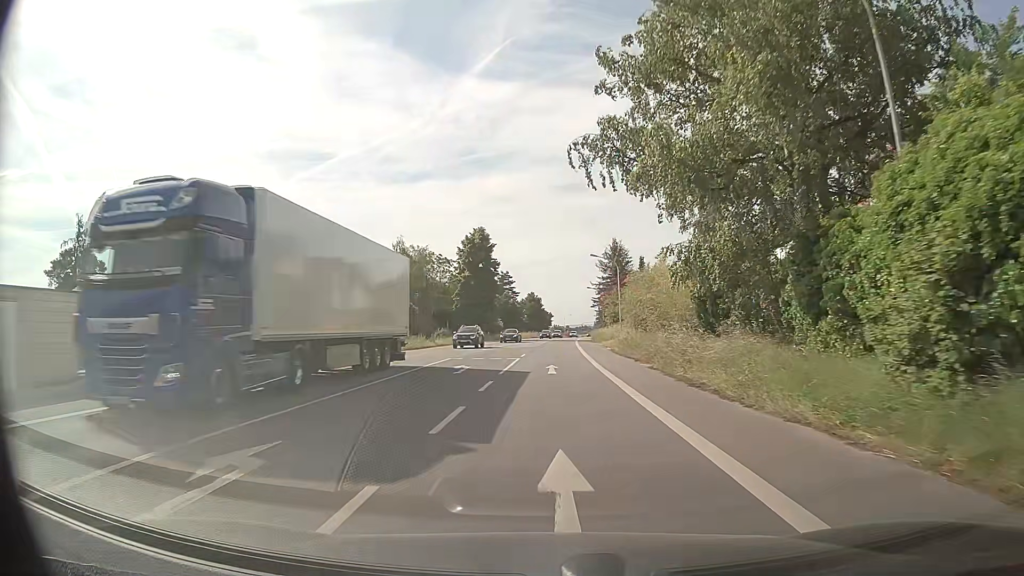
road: primary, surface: asphalt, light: Day
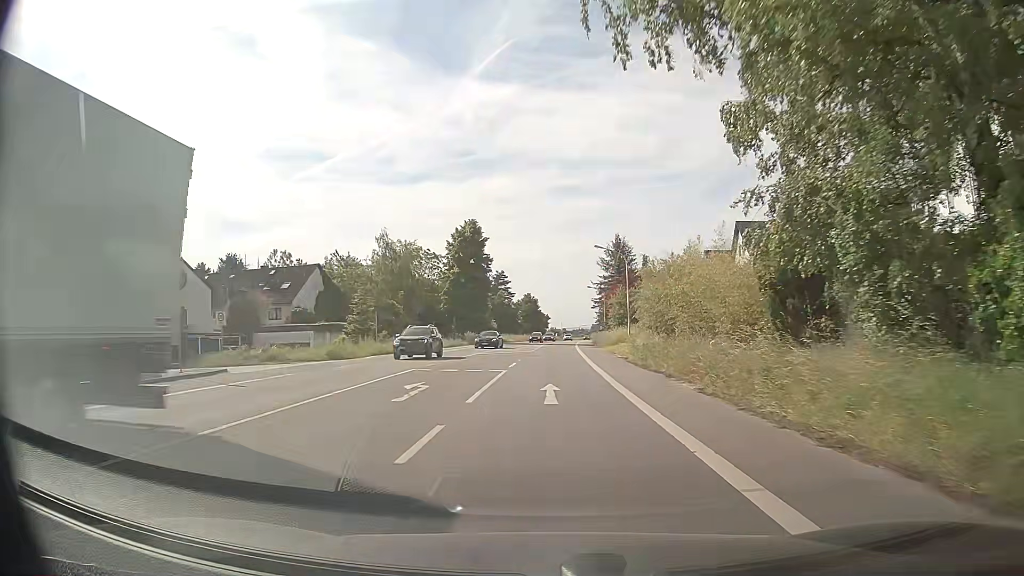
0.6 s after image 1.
(0.0, +8.0) m; +1°
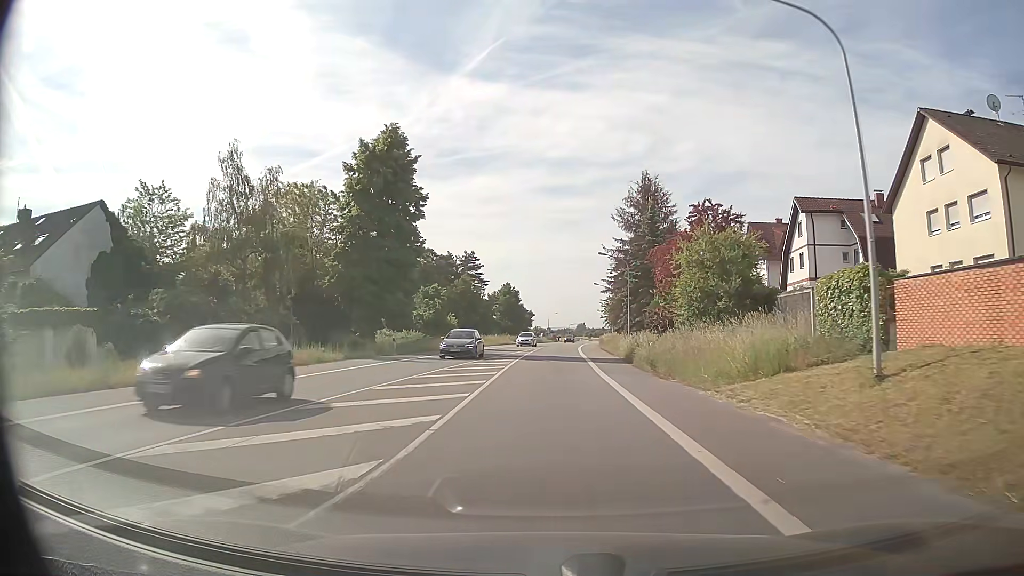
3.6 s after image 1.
(-0.1, +39.6) m; 0°
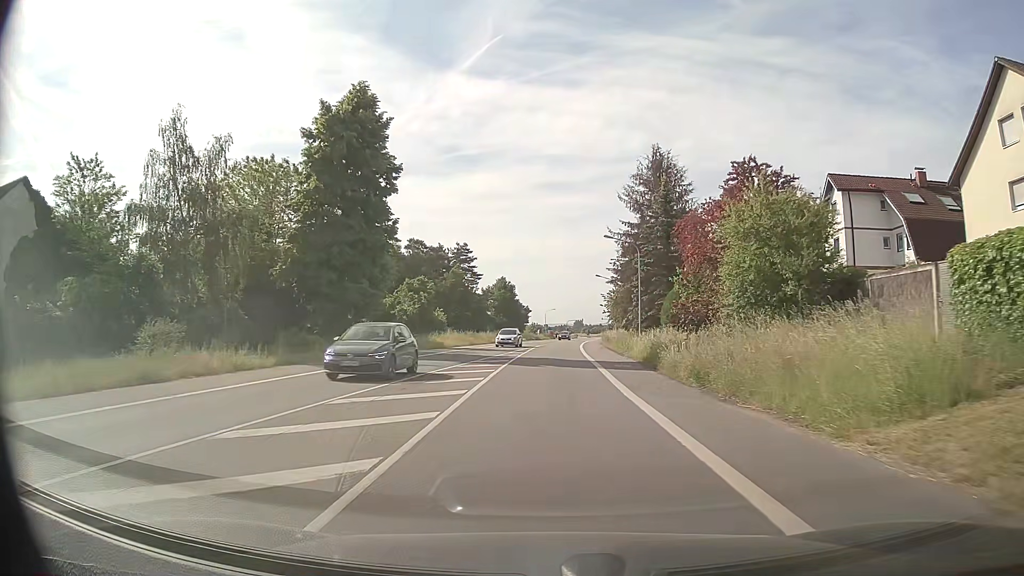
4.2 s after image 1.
(0.0, +7.7) m; 0°
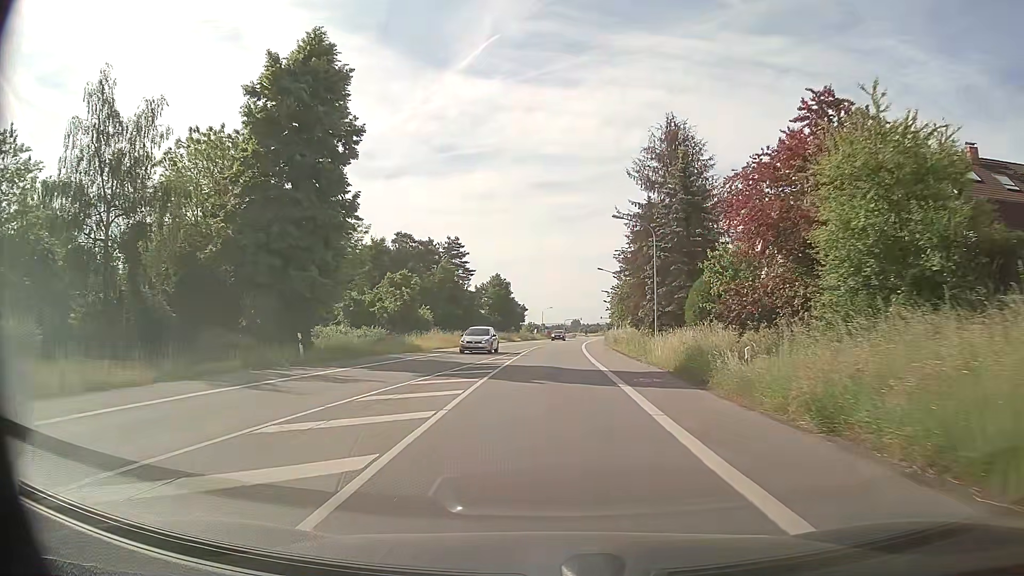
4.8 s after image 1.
(0.0, +7.7) m; 0°
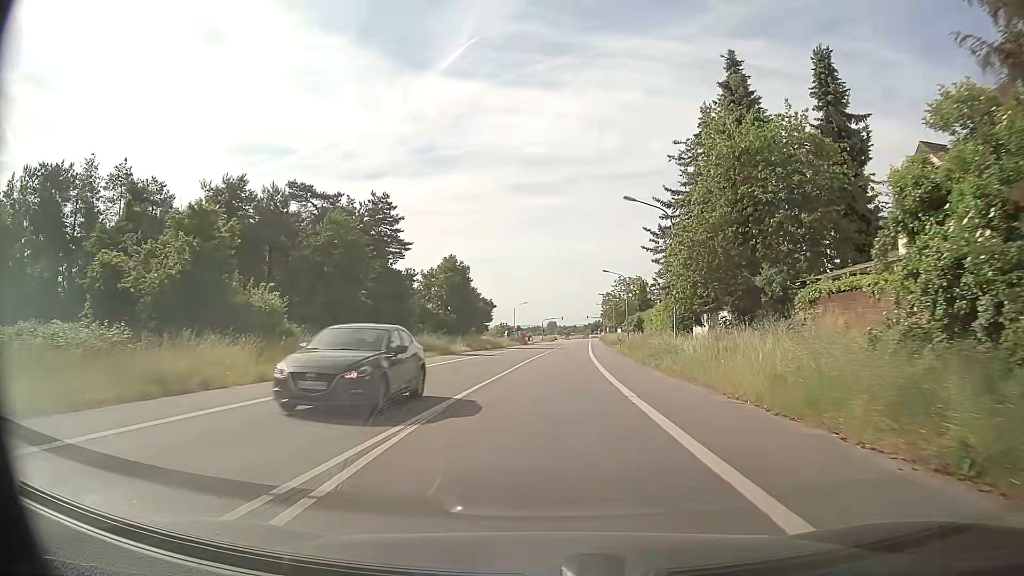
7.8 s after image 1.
(+0.5, +39.2) m; +2°
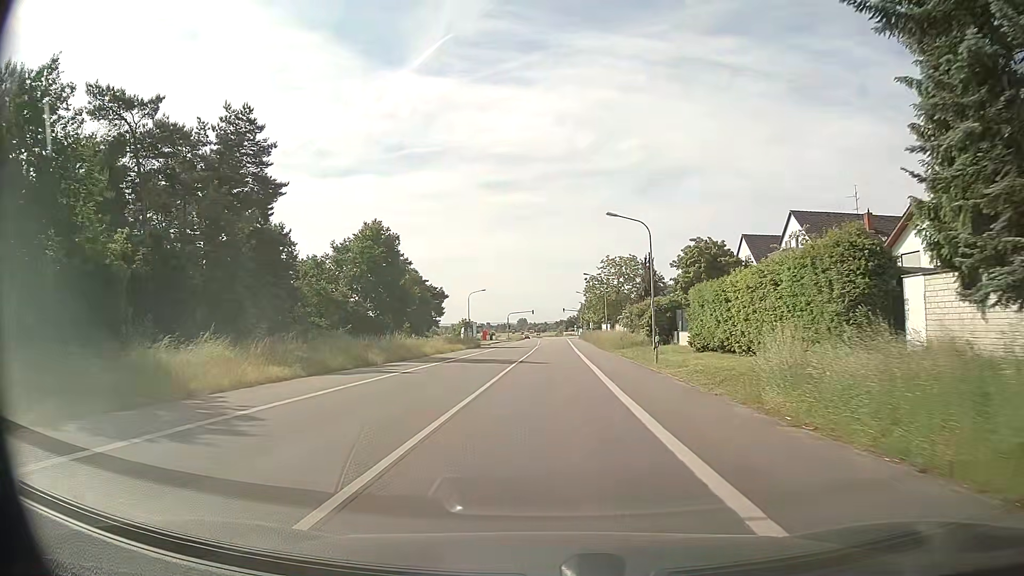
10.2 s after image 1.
(+0.8, +32.2) m; +2°
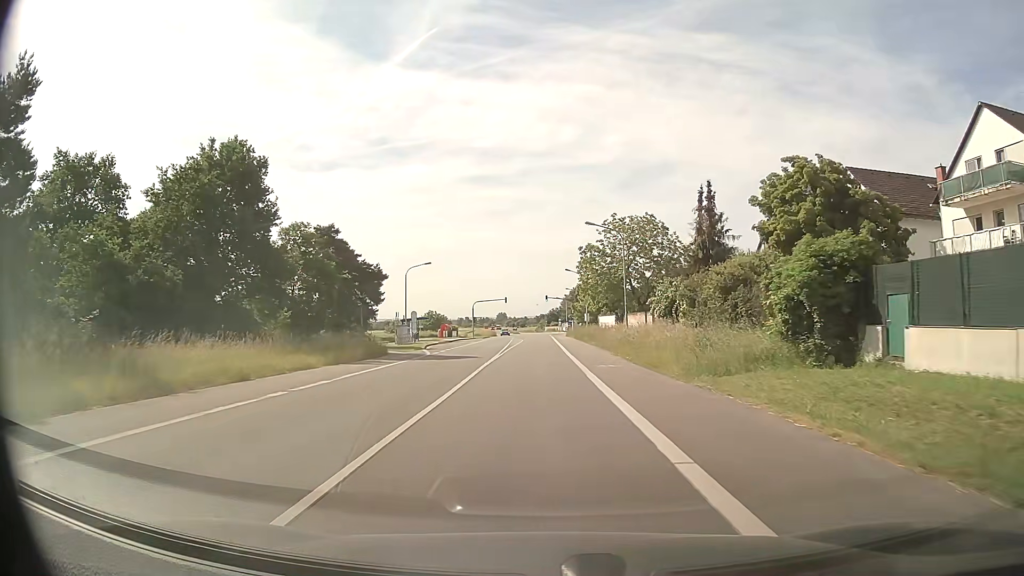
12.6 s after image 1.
(+0.6, +32.8) m; +2°
(0, +10) (0, +20) (0, +30) (-1, +40) (-1, +50) (-1, +60) (-1, +70) (-1, +80) (-1, +90) (-1, +100) m
